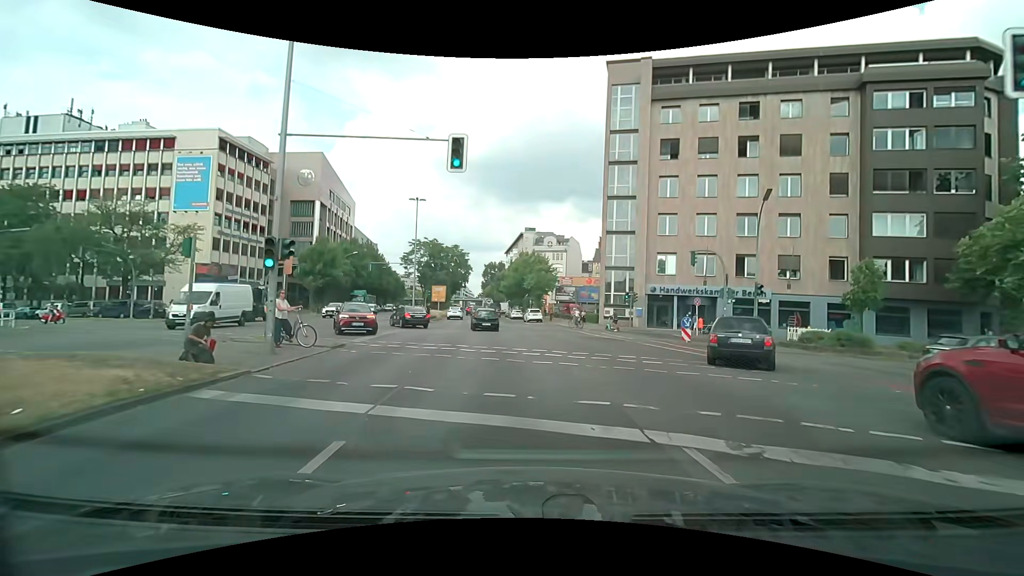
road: primary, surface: asphalt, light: Day
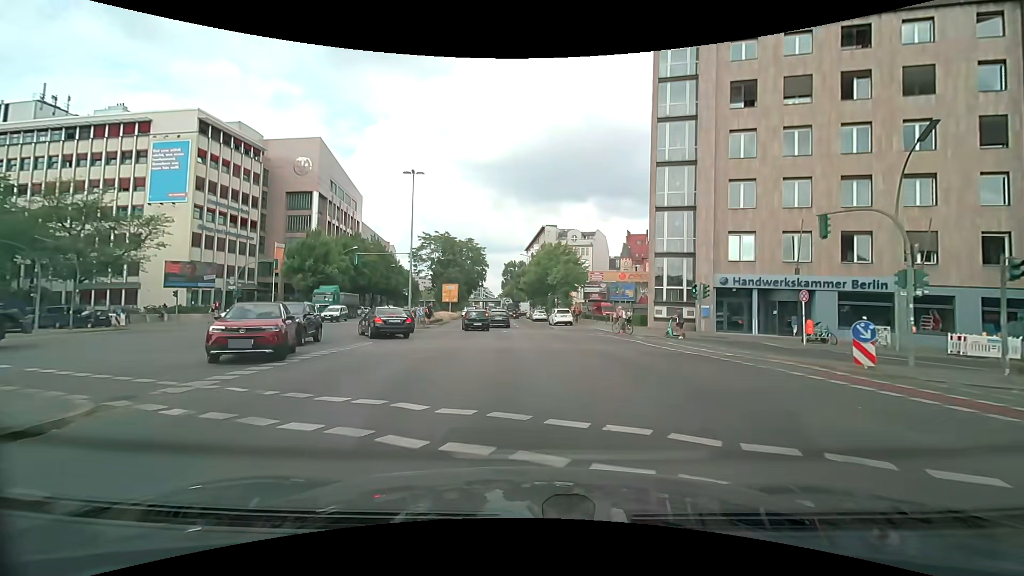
(-0.3, +11.3) m; -3°
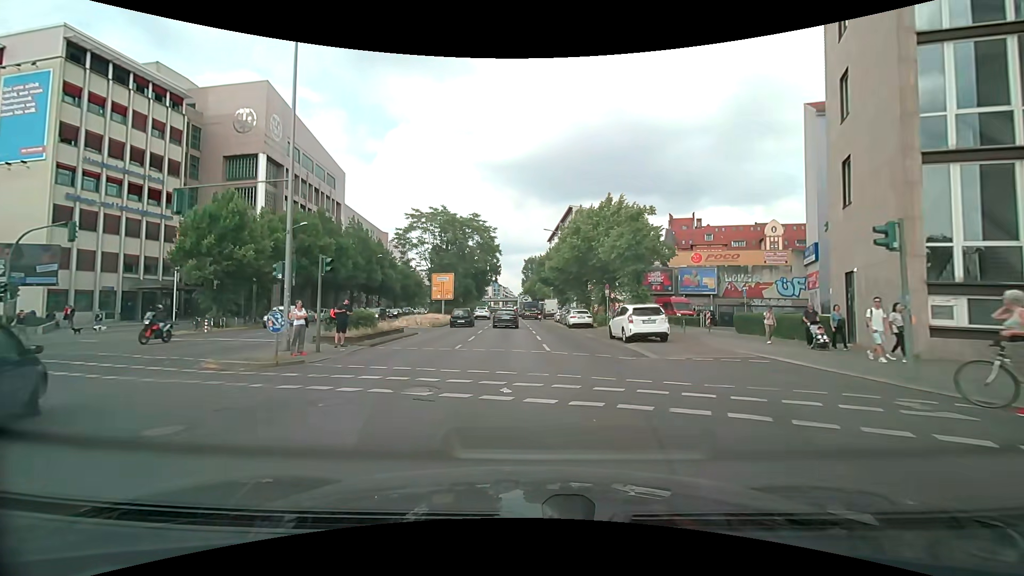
(-0.4, +24.7) m; -2°
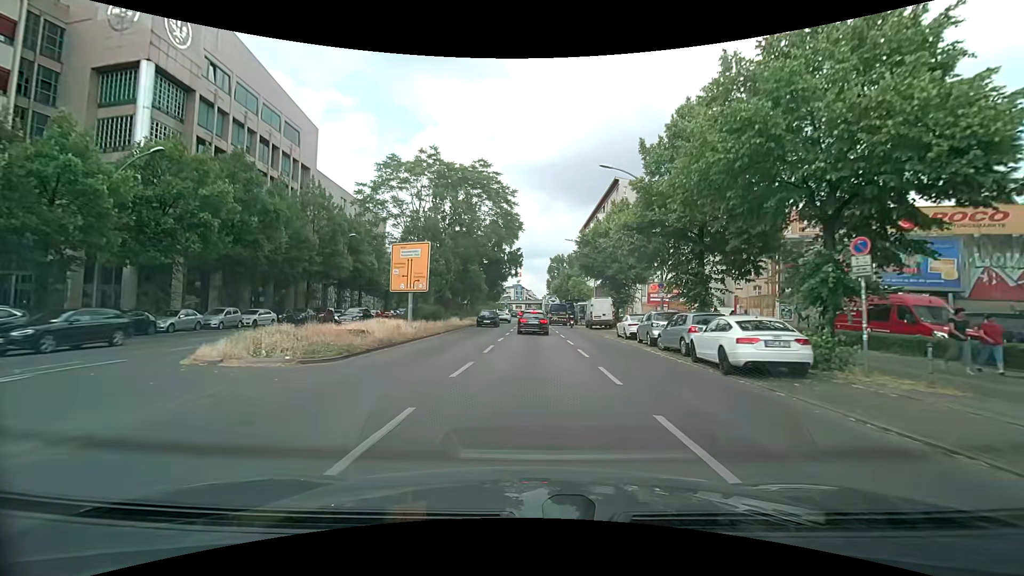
(-0.8, +25.0) m; -3°
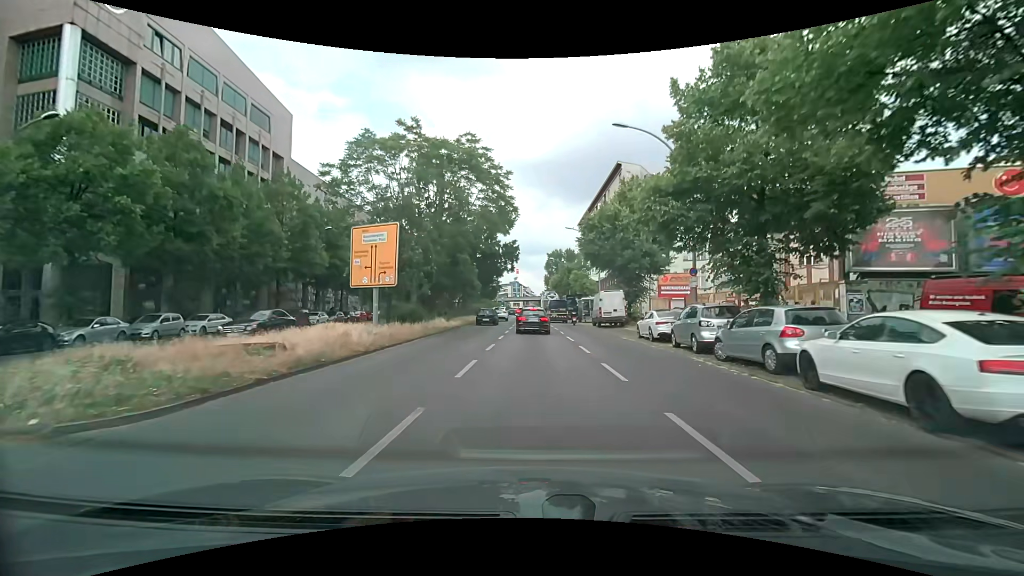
(0.0, +6.1) m; 0°
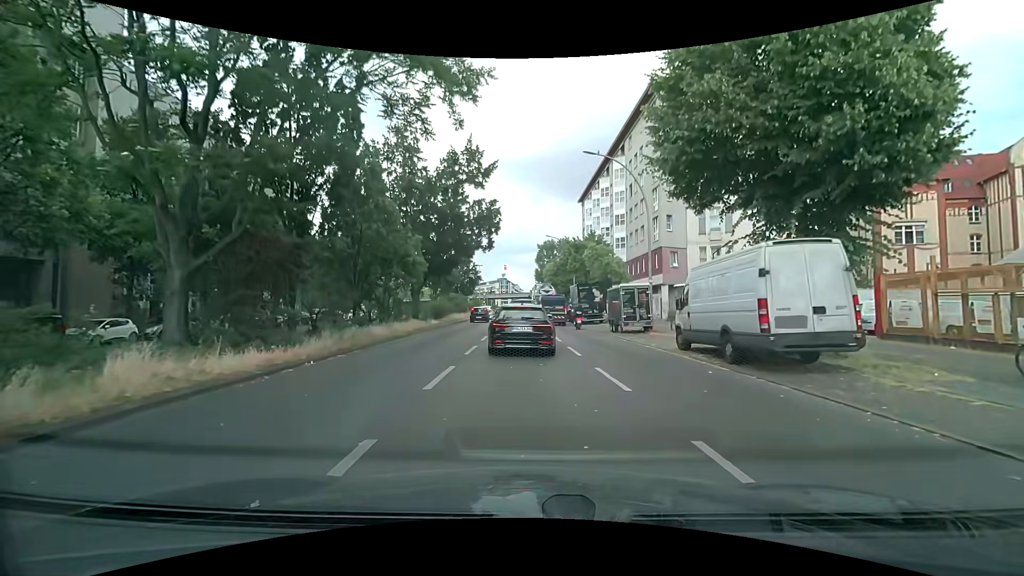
(+0.4, +25.1) m; +1°
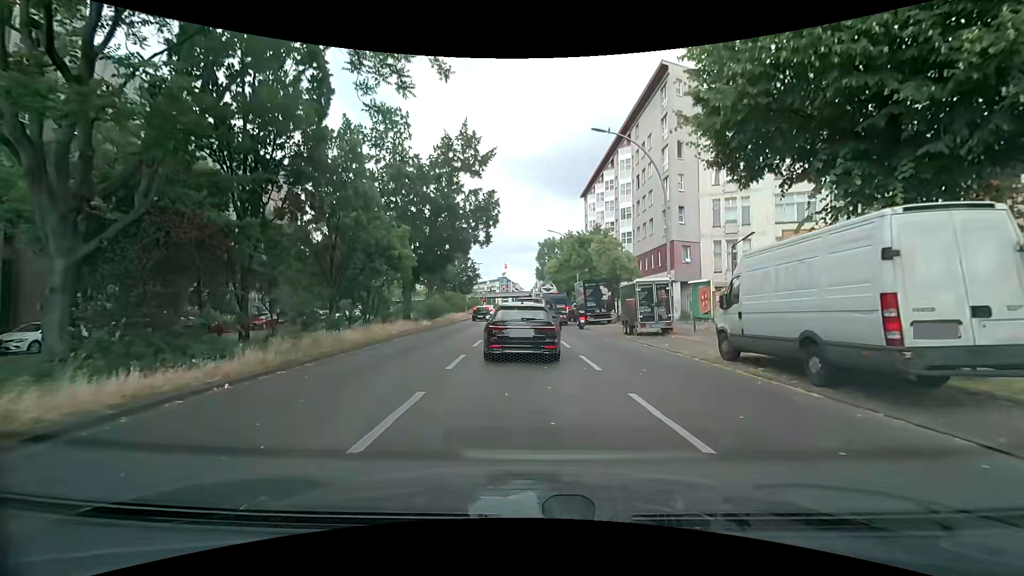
(0.0, +3.3) m; 0°
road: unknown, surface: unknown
